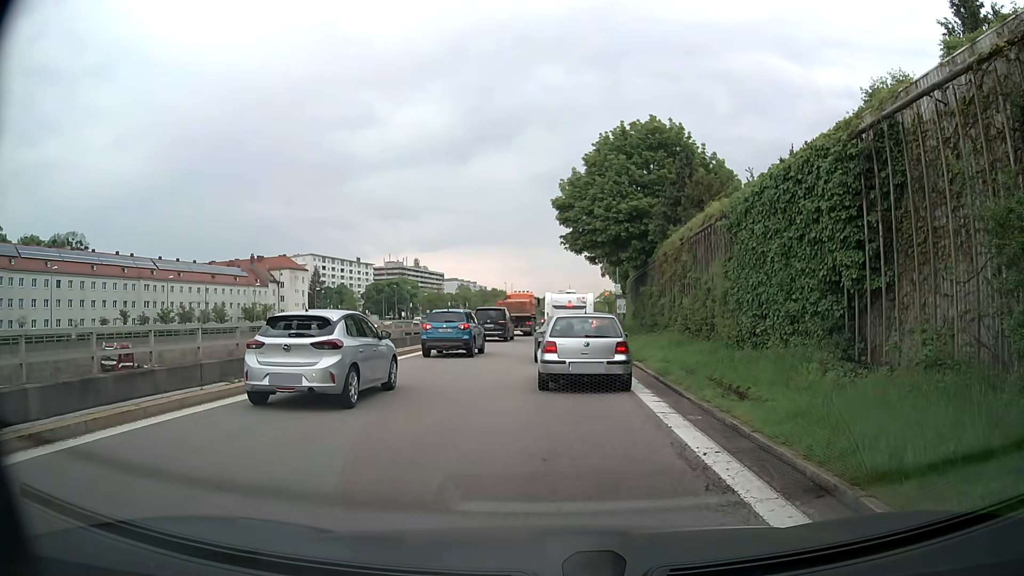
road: motorway_link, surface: asphalt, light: Day
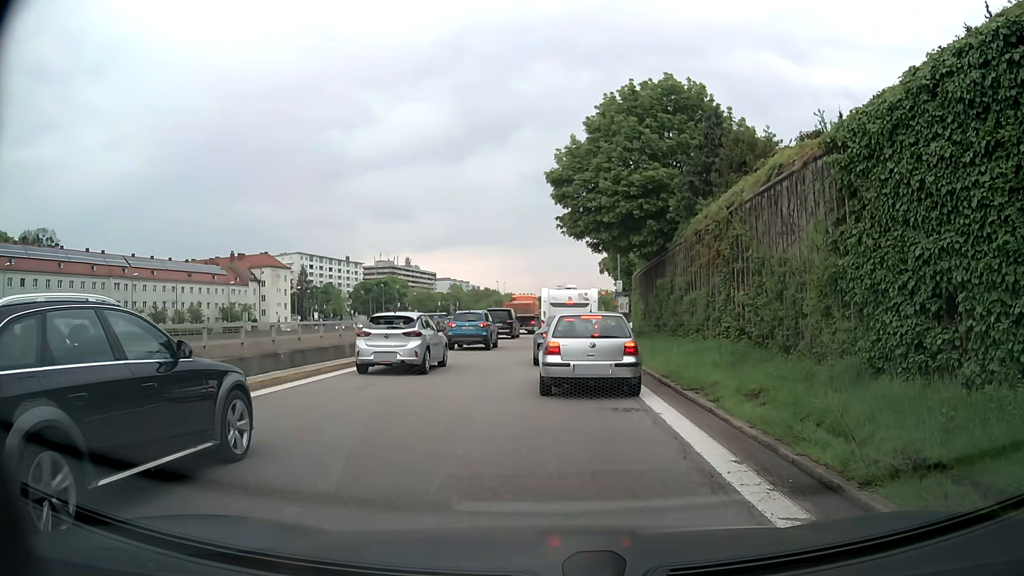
(+0.1, +7.8) m; +2°
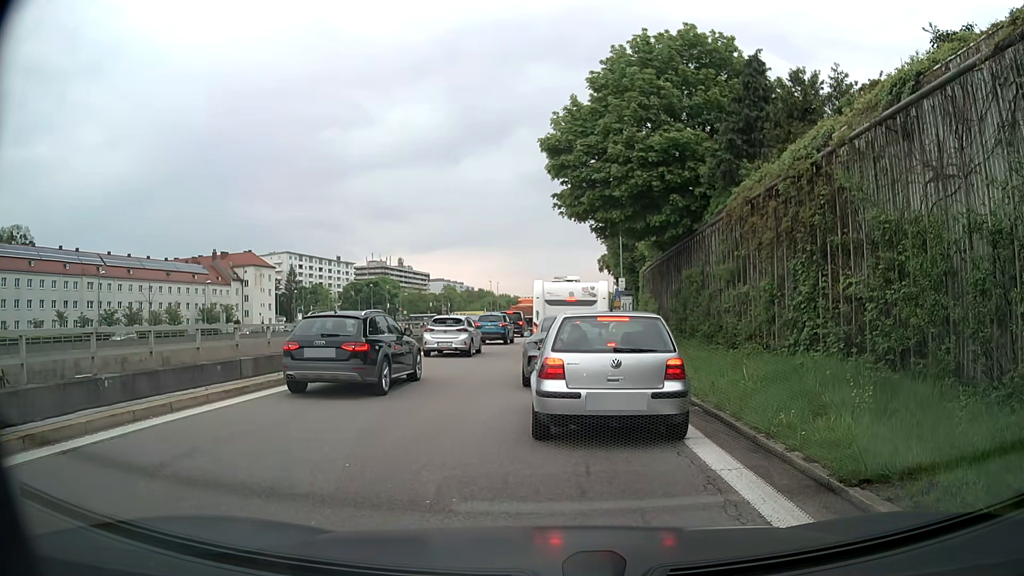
(-0.1, +6.6) m; 0°
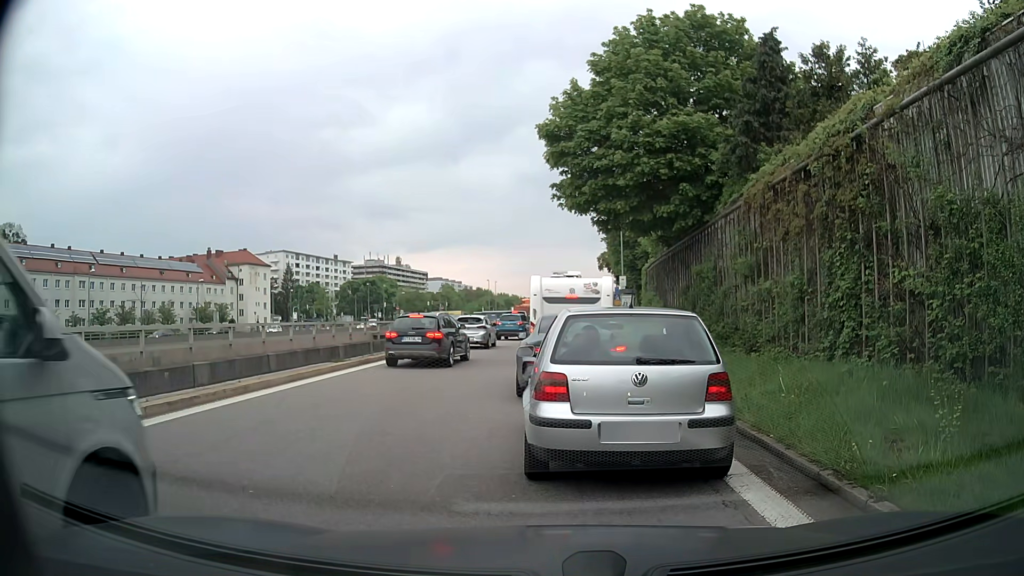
(0.0, +1.8) m; -1°
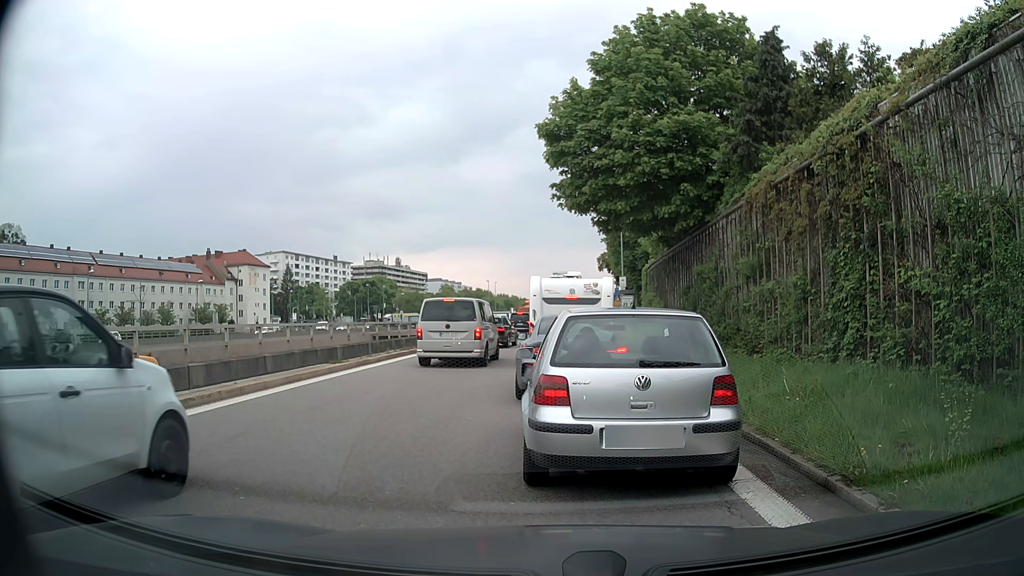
(0.0, +0.3) m; 0°
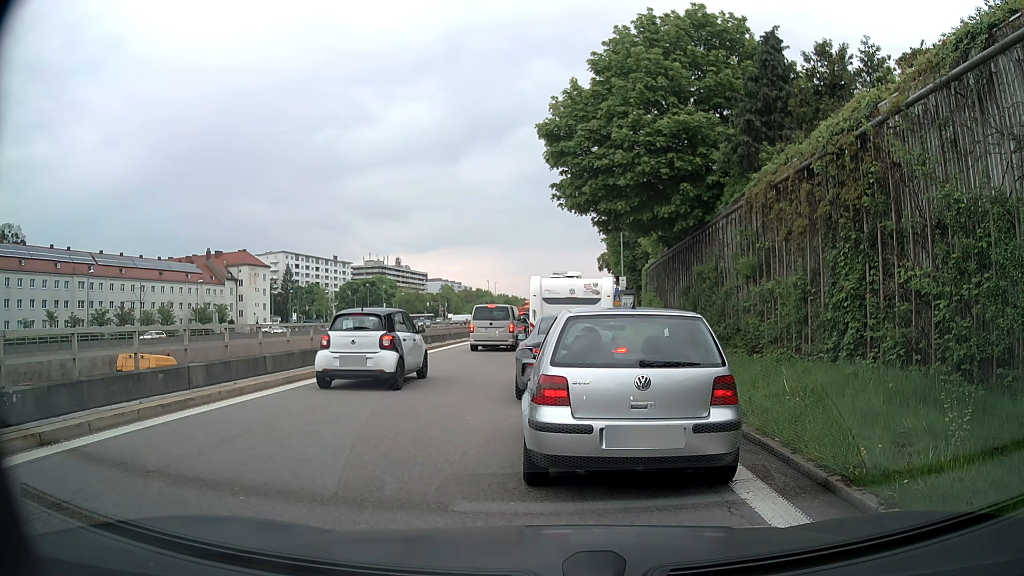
(0.0, 0.0) m; 0°
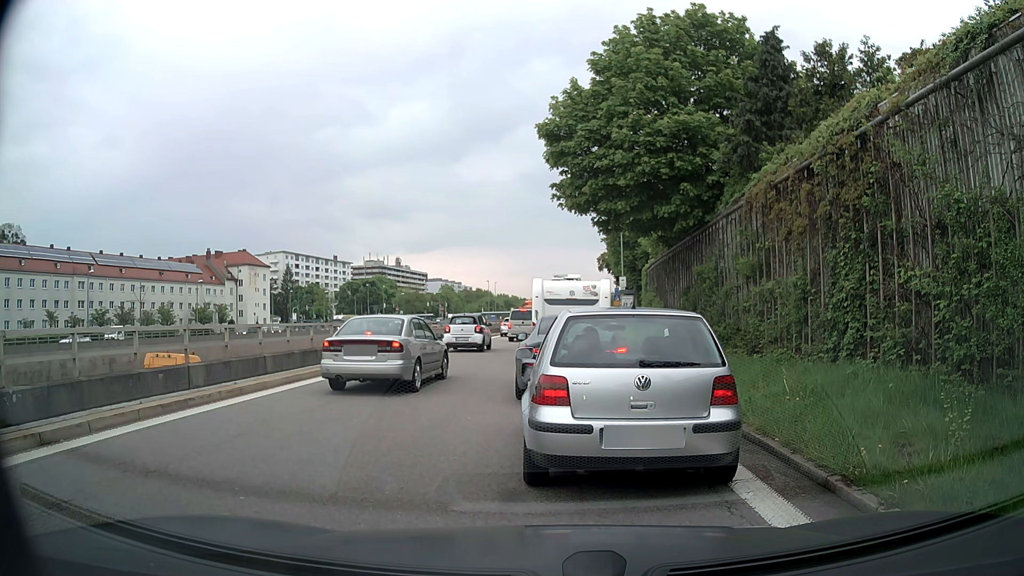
(0.0, 0.0) m; 0°
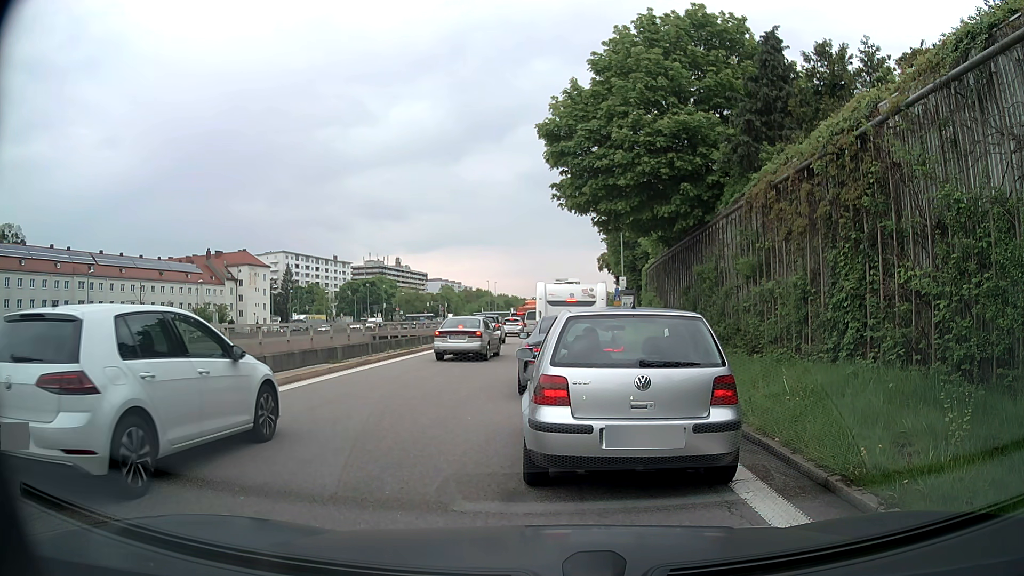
(0.0, 0.0) m; 0°
(0, +10) (0, +20) (+1, +30) (+1, +40) (+1, +50) (+2, +60) (+2, +70) (+3, +80) (+4, +90) (+4, +100) m
